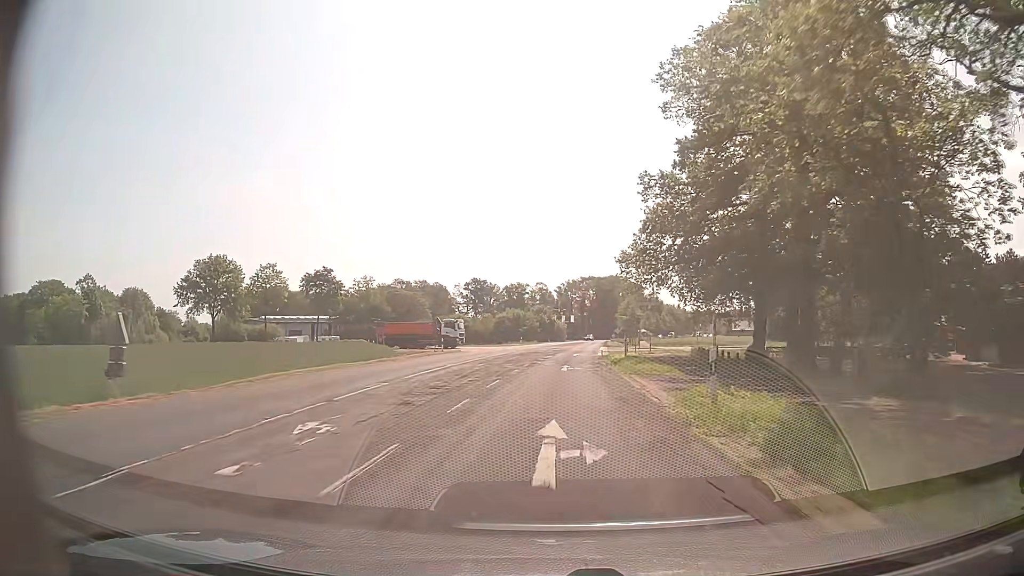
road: secondary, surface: asphalt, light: Day
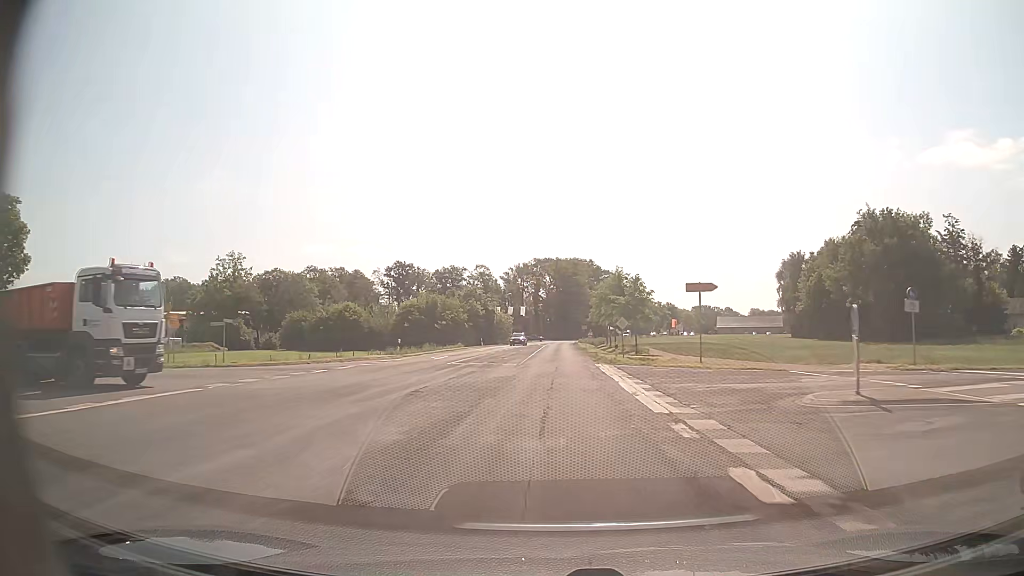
(+2.5, +55.7) m; +4°
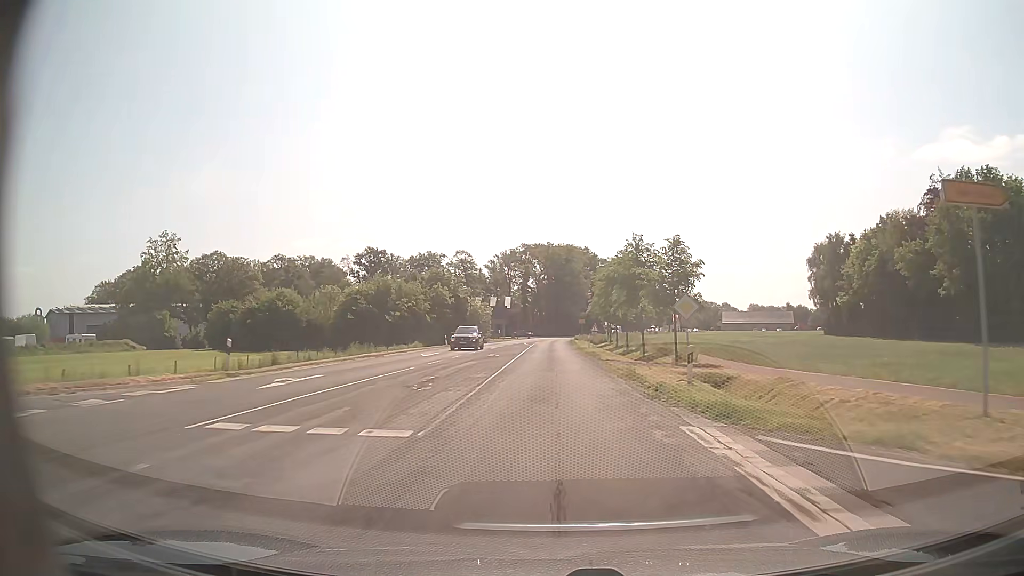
(+0.2, +22.2) m; +1°
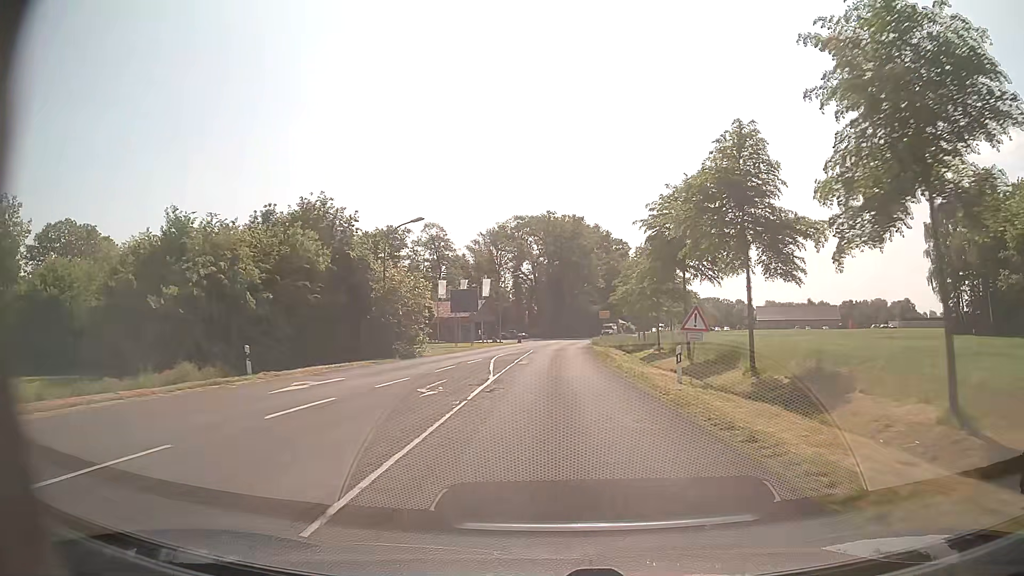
(+0.1, +40.2) m; 0°
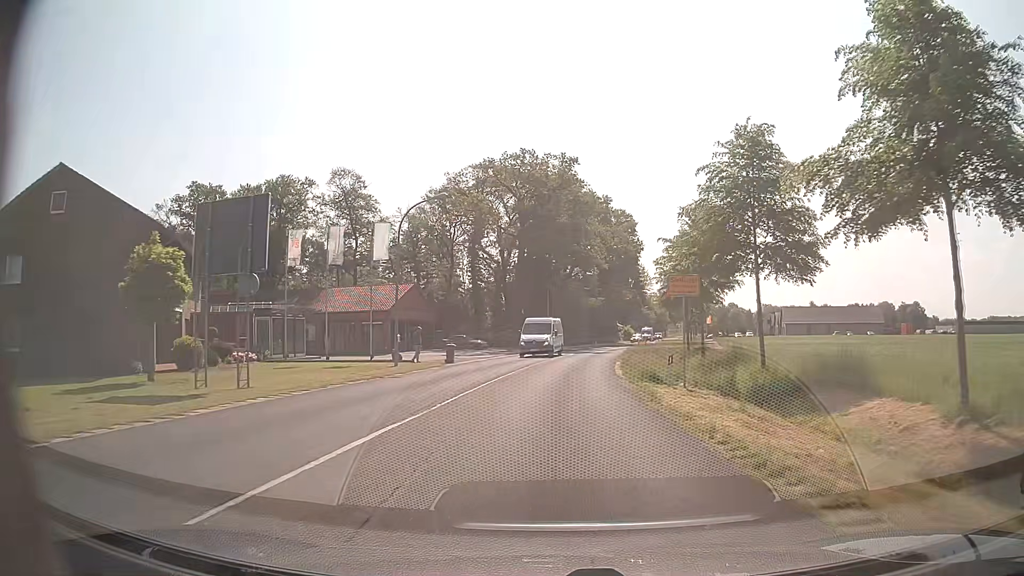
(+0.6, +41.6) m; +3°
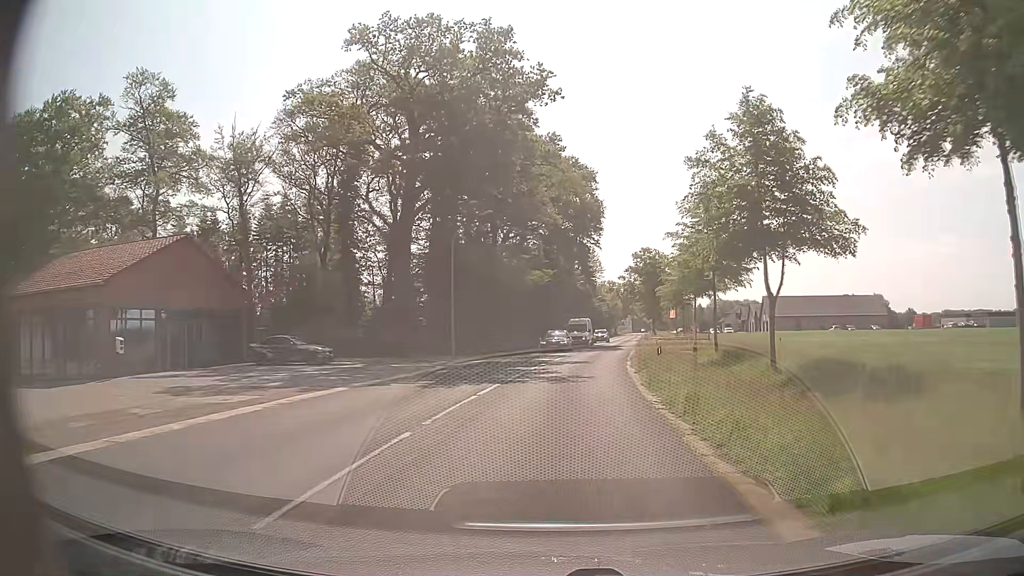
(+1.0, +32.7) m; +5°
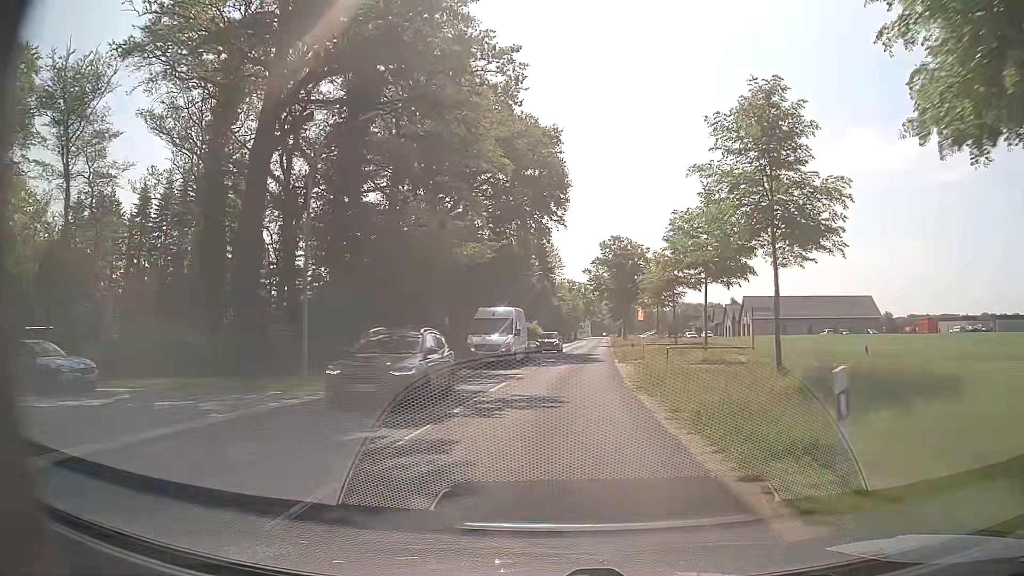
(+0.5, +16.4) m; +3°
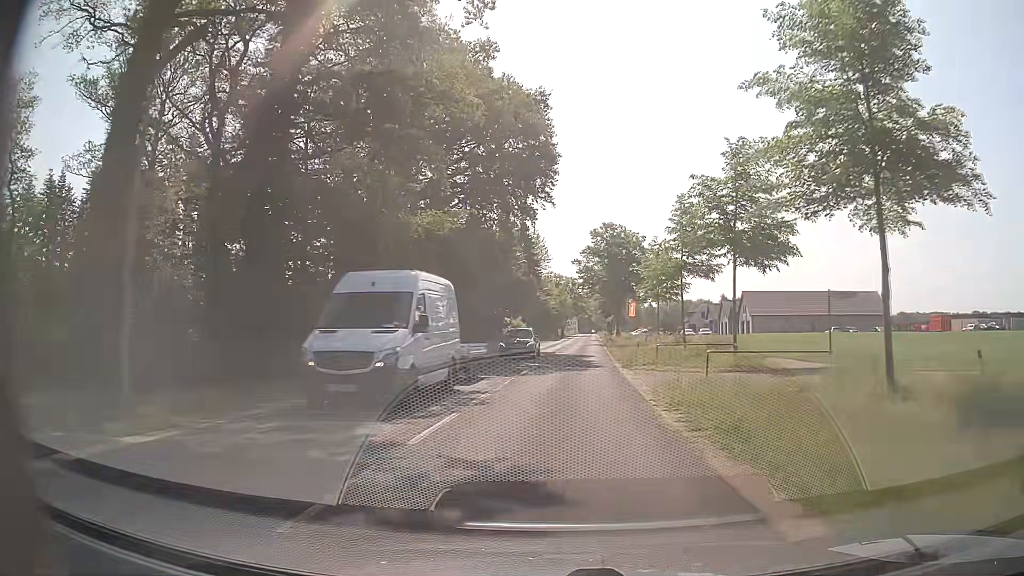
(+0.1, +8.2) m; +2°
(0, +10) (0, +20) (+1, +30) (+1, +40) (+2, +50) (+2, +60) (+3, +70) (+3, +80) (+4, +90) (+5, +100) m
